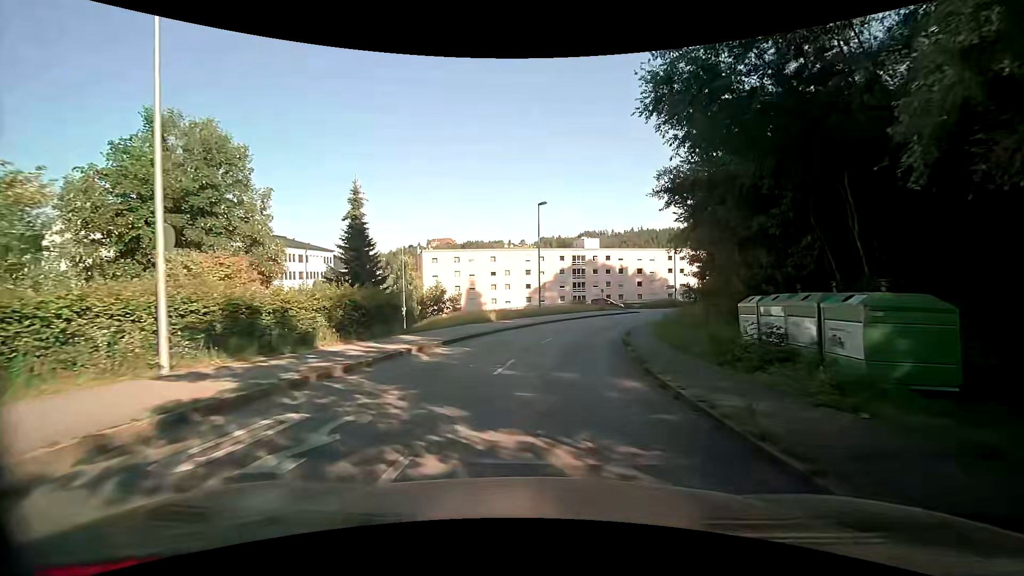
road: tertiary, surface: asphalt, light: Day
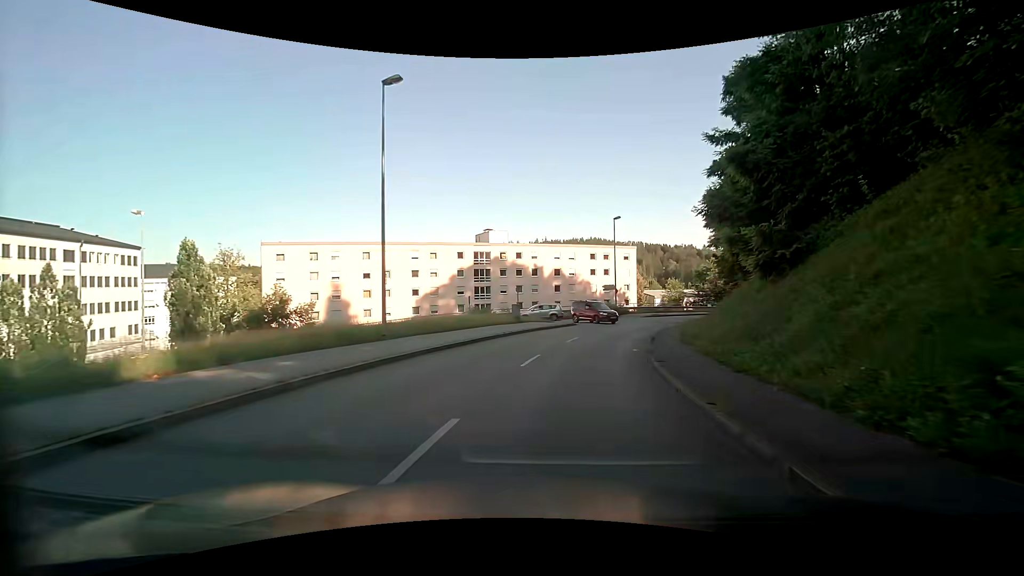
(+2.6, +24.9) m; +11°
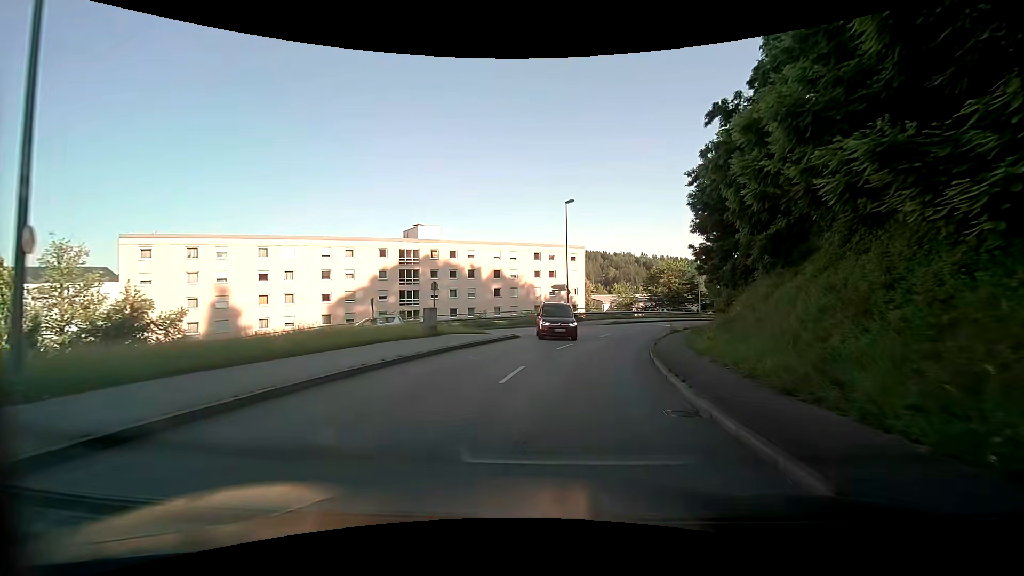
(+0.7, +11.3) m; +7°
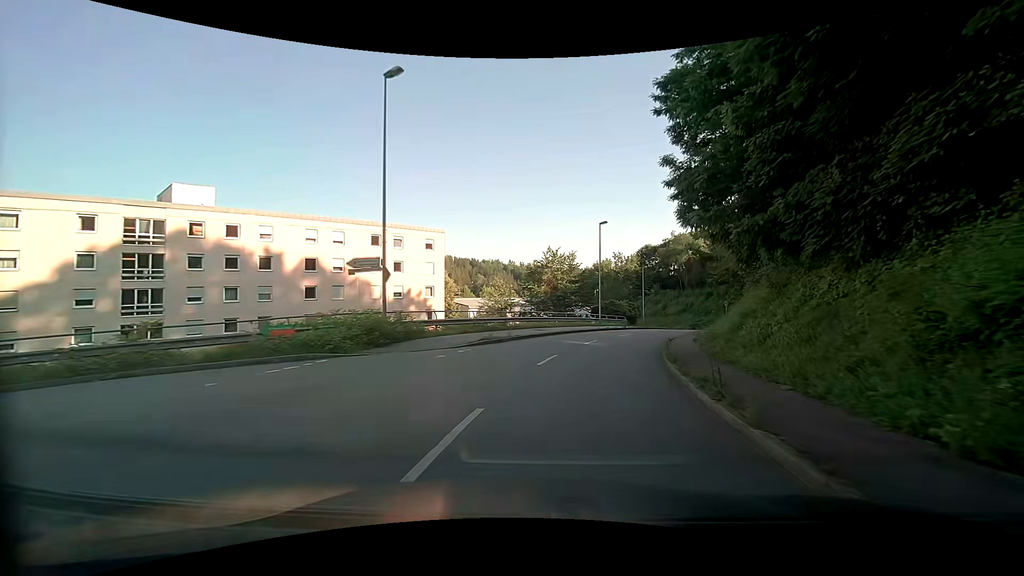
(+3.0, +23.2) m; +15°
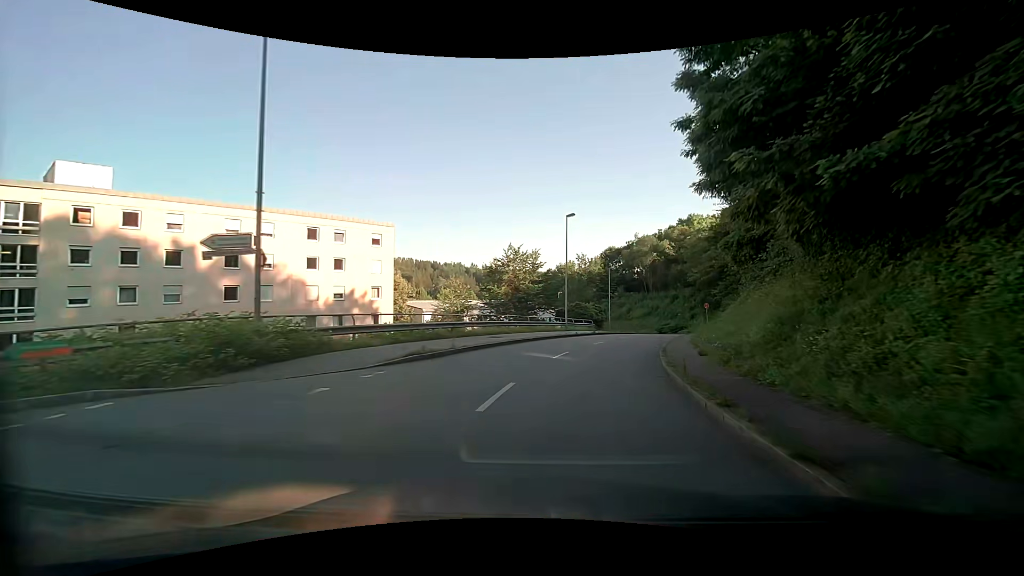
(+0.2, +5.9) m; +3°
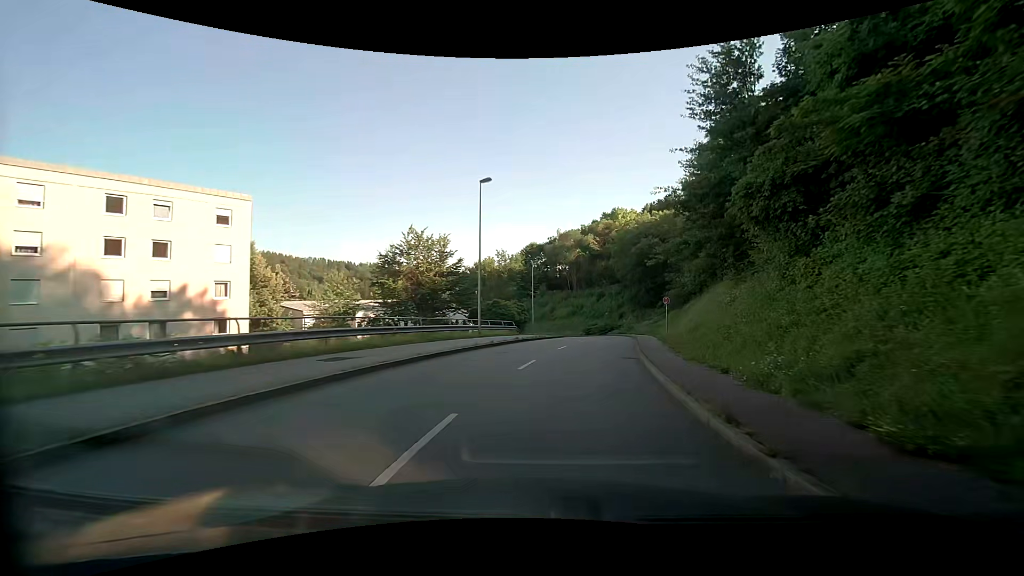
(+1.0, +11.8) m; +8°
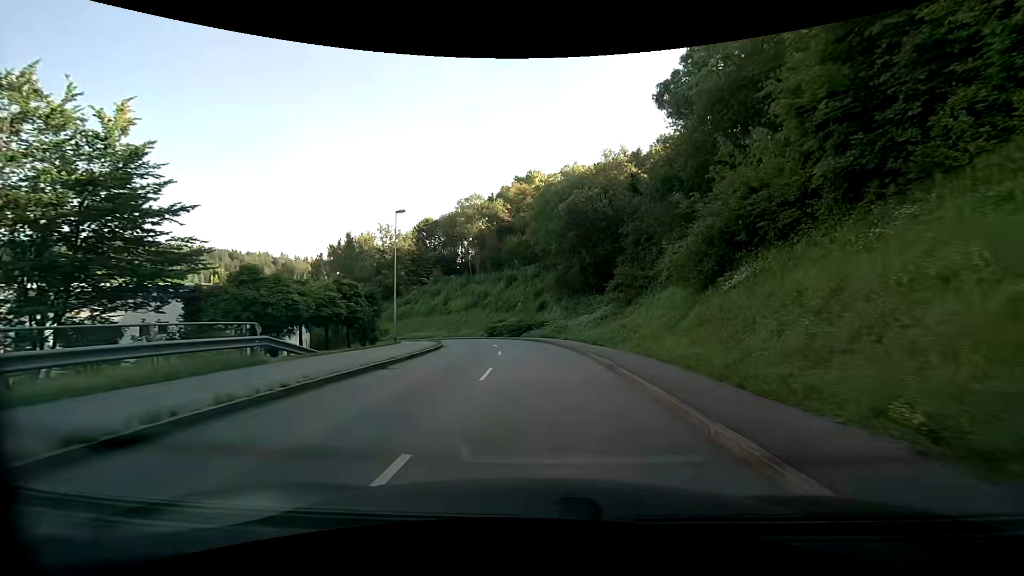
(+4.0, +28.1) m; +11°
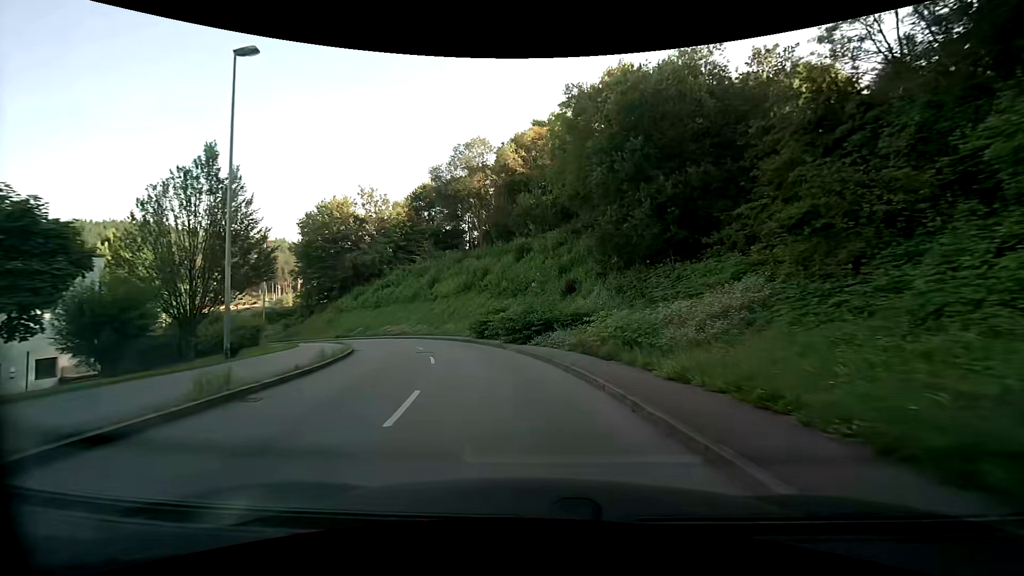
(0.0, +23.1) m; -2°
(-1, +10) (-2, +20) (-5, +29) (-9, +39) (-14, +47) (-21, +55) (-28, +61) (-36, +67) (-45, +72) (-54, +76) m
